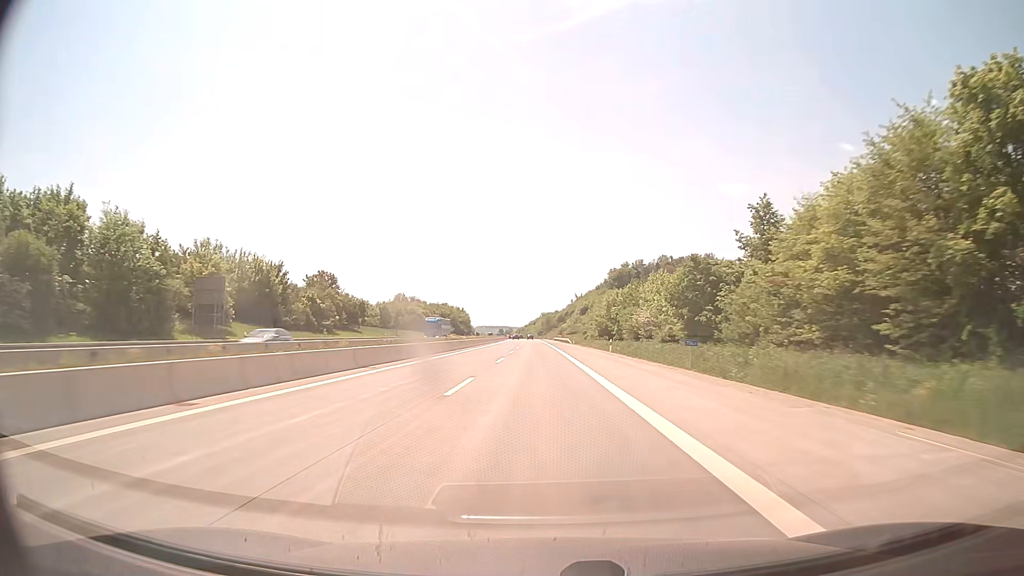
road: motorway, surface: concrete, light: Day
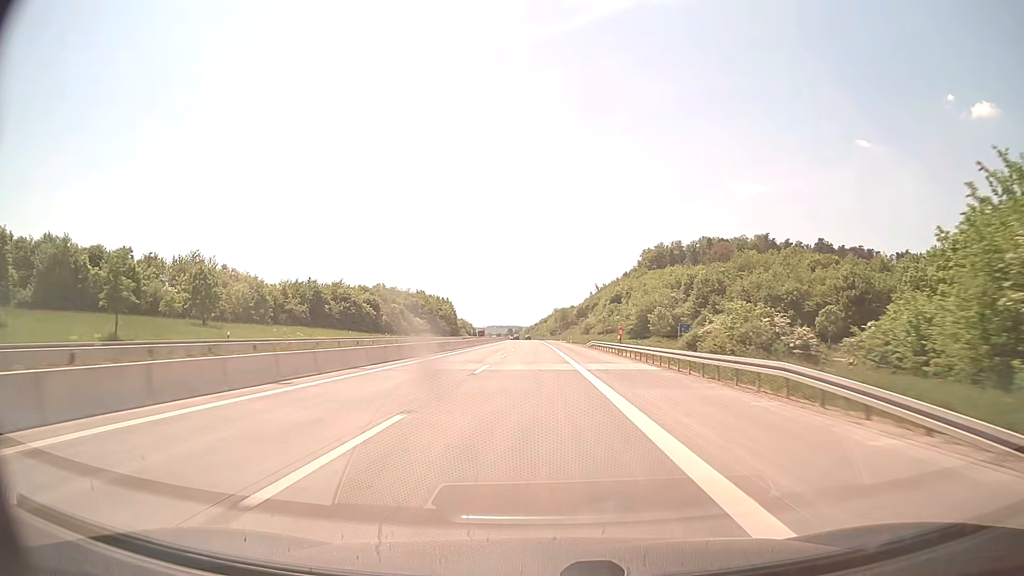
(-0.8, +99.0) m; -1°
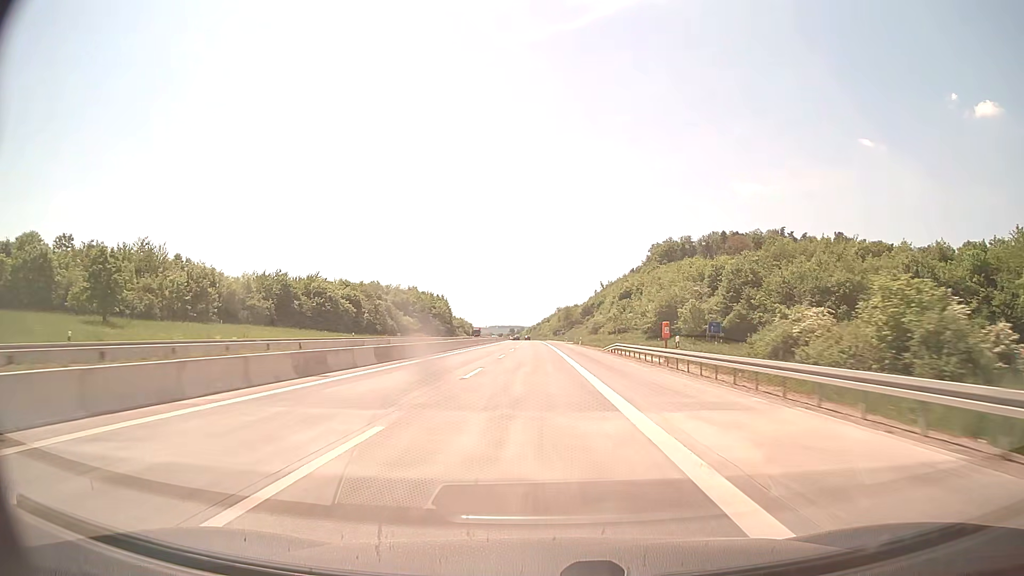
(0.0, +19.8) m; 0°
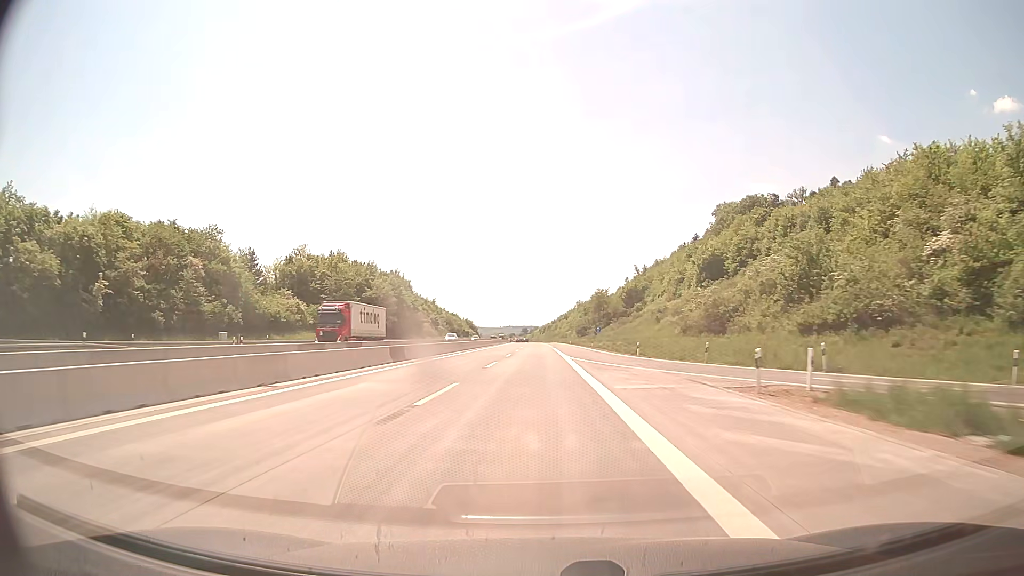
(-0.9, +99.0) m; -1°
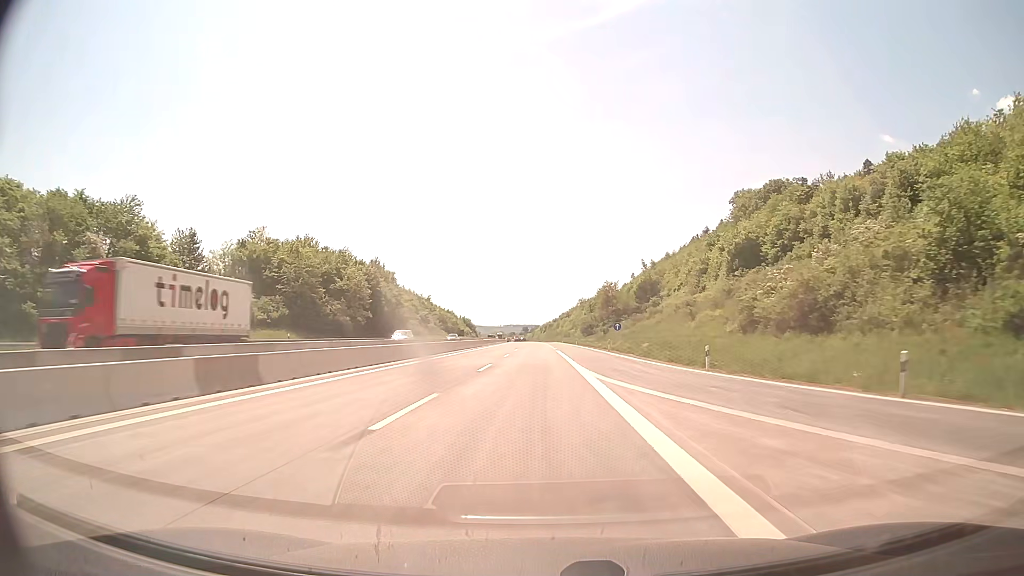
(-0.1, +19.8) m; 0°
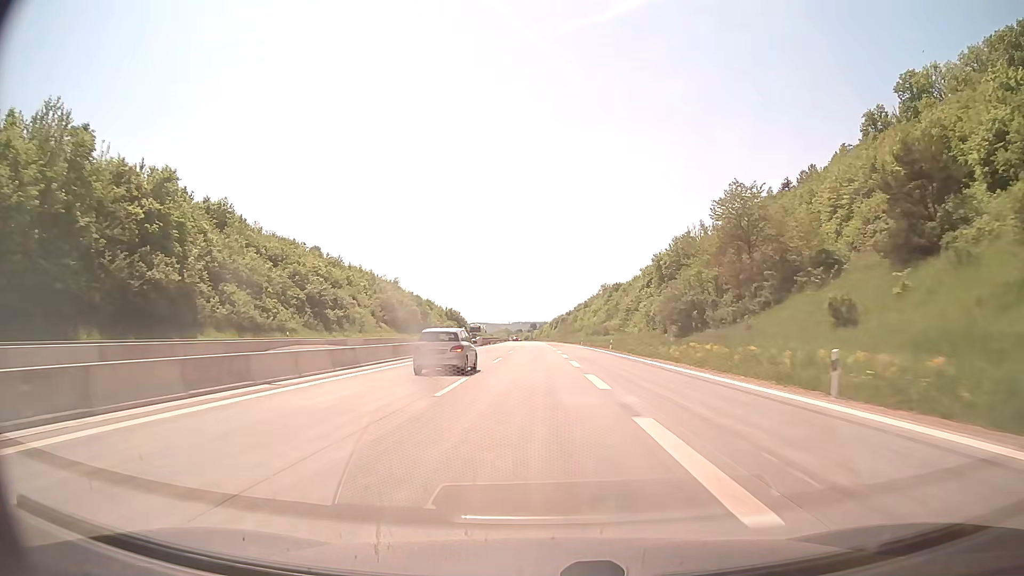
(-0.7, +99.2) m; -1°
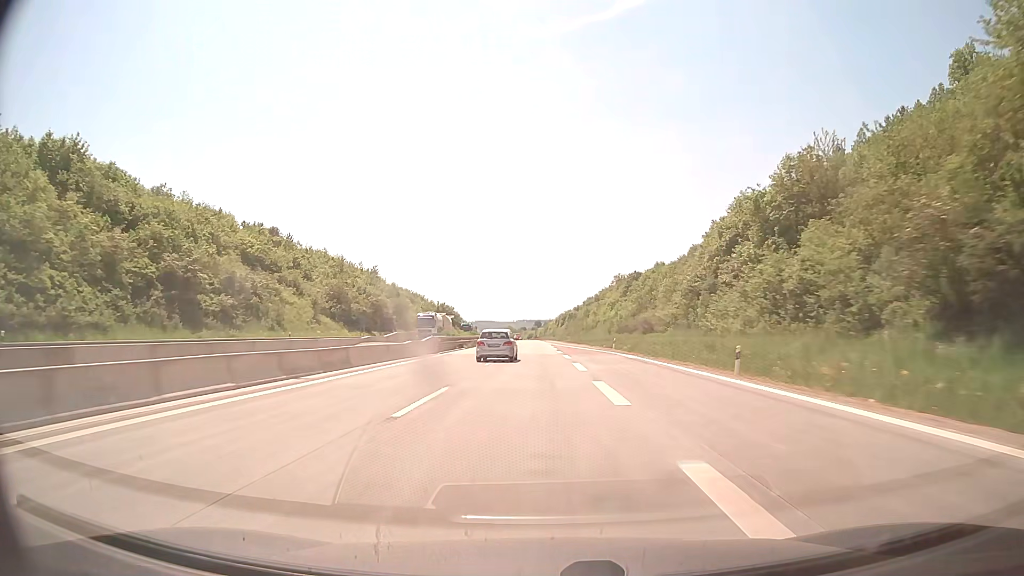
(0.0, +39.8) m; 0°
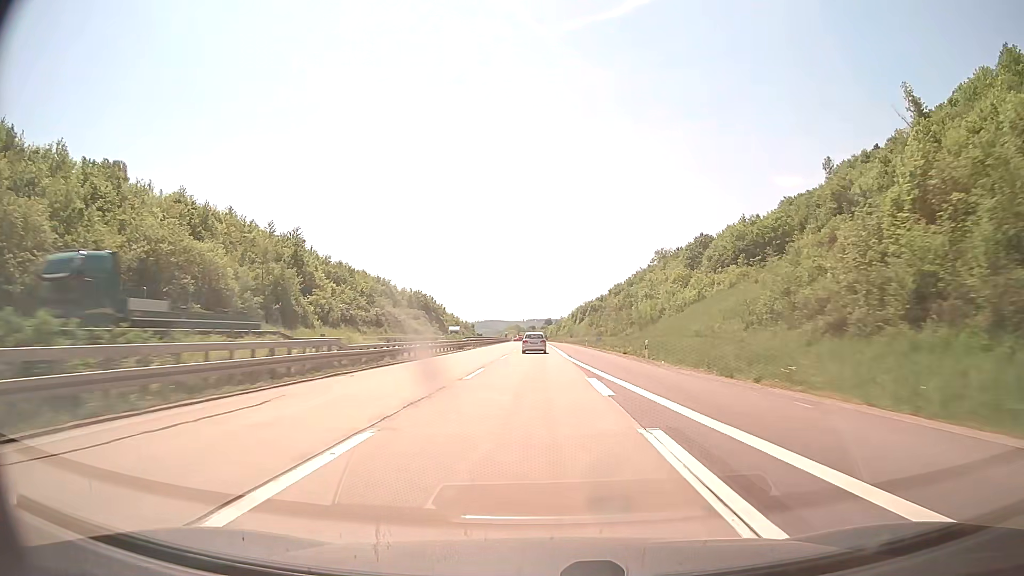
(-0.7, +79.5) m; -1°
(0, +10) (0, +20) (0, +30) (0, +40) (0, +50) (0, +60) (0, +70) (0, +80) (-1, +90) (-1, +100) m
